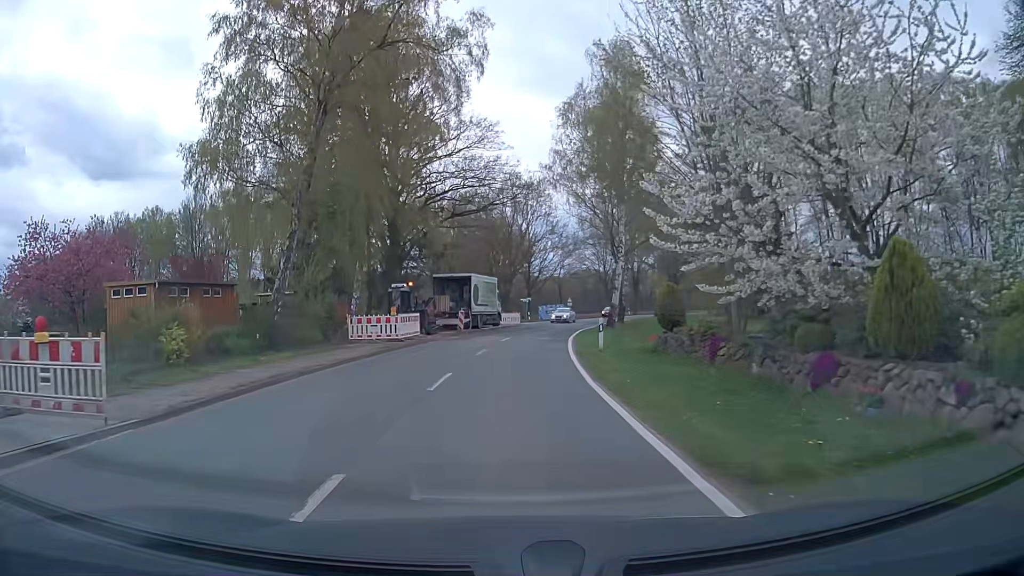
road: secondary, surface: asphalt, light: Day
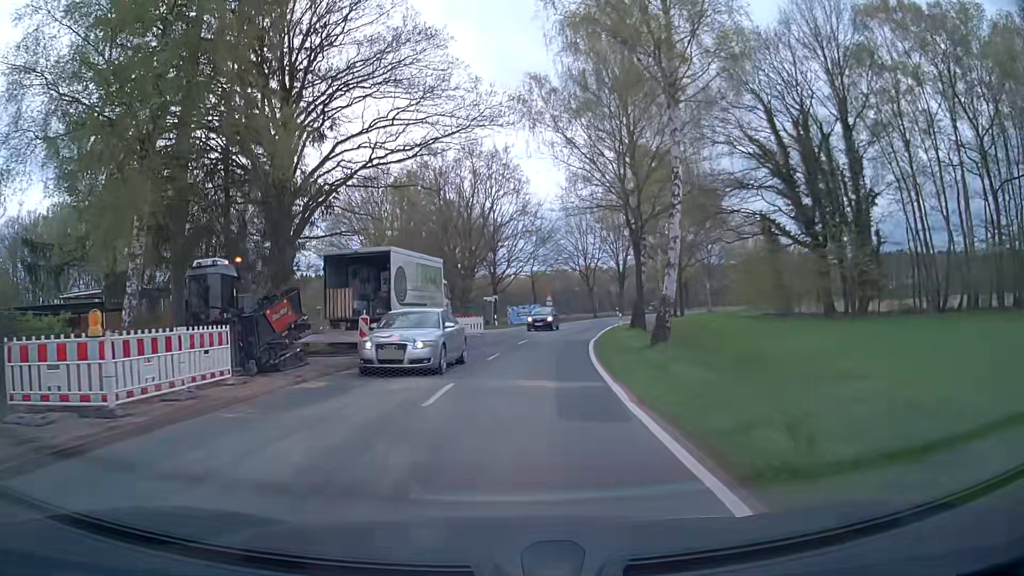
(+0.3, +19.7) m; +3°
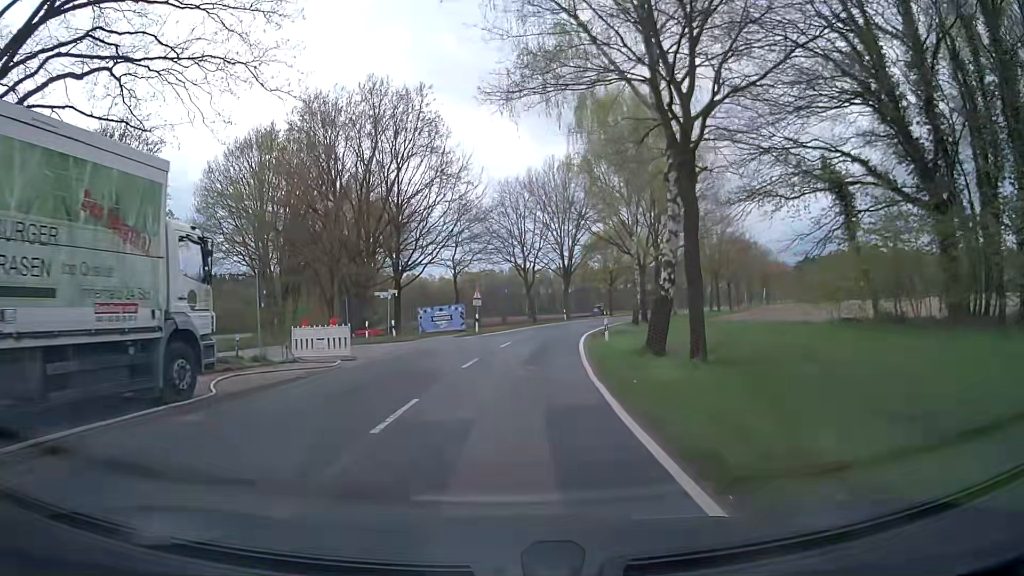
(+1.0, +20.0) m; +5°
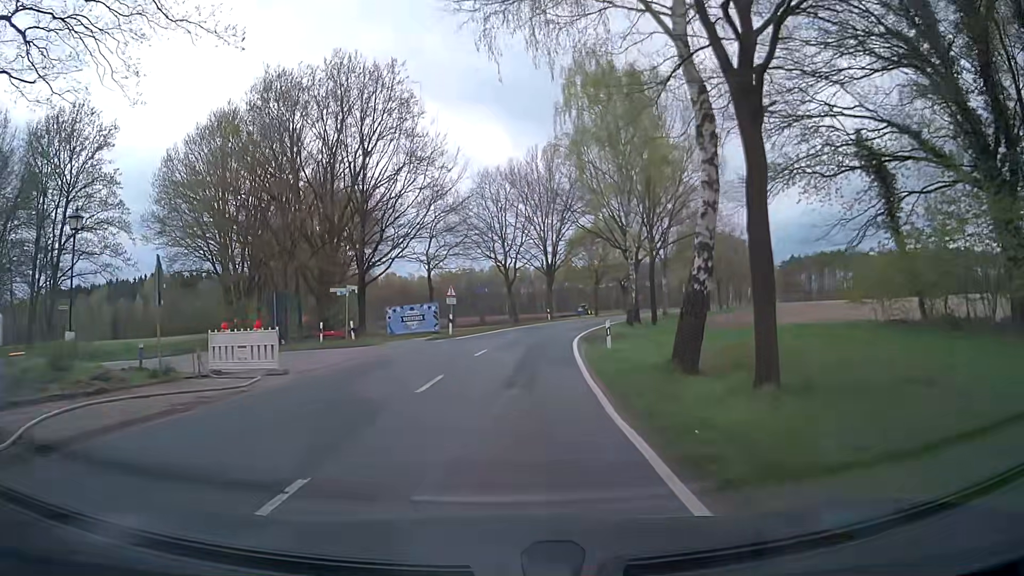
(+0.1, +5.1) m; +1°
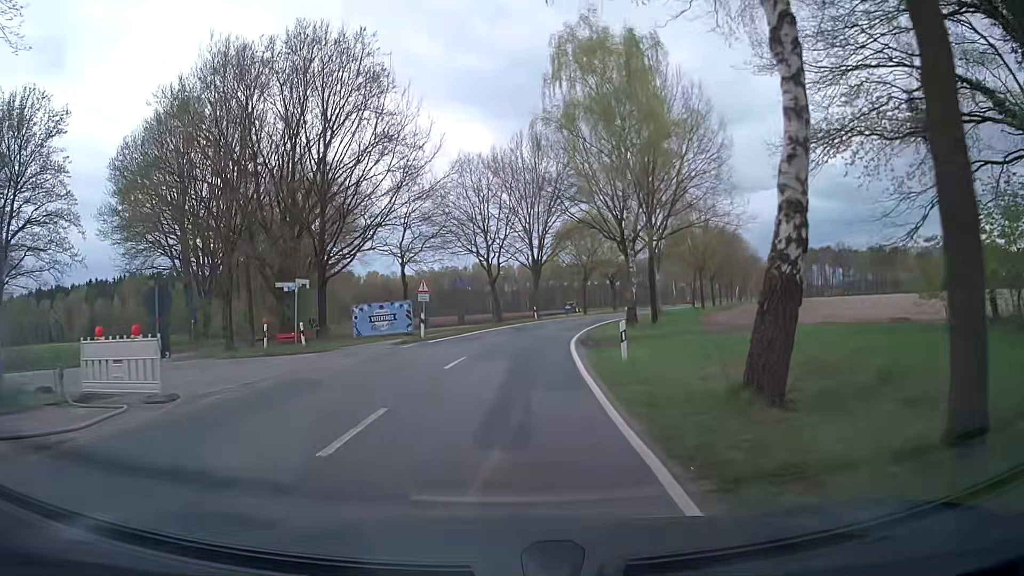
(+0.2, +5.2) m; +2°
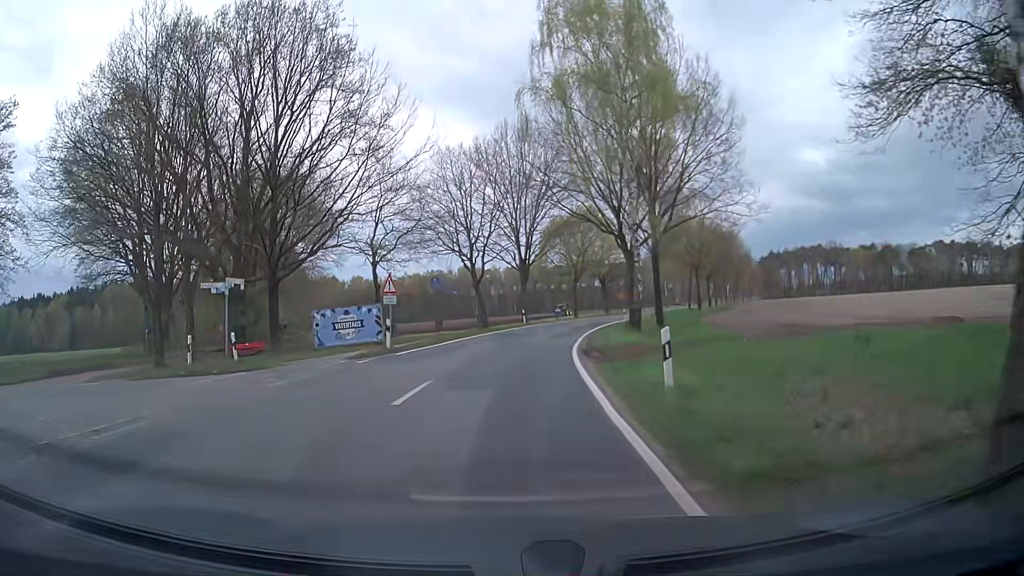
(+0.1, +5.3) m; +2°
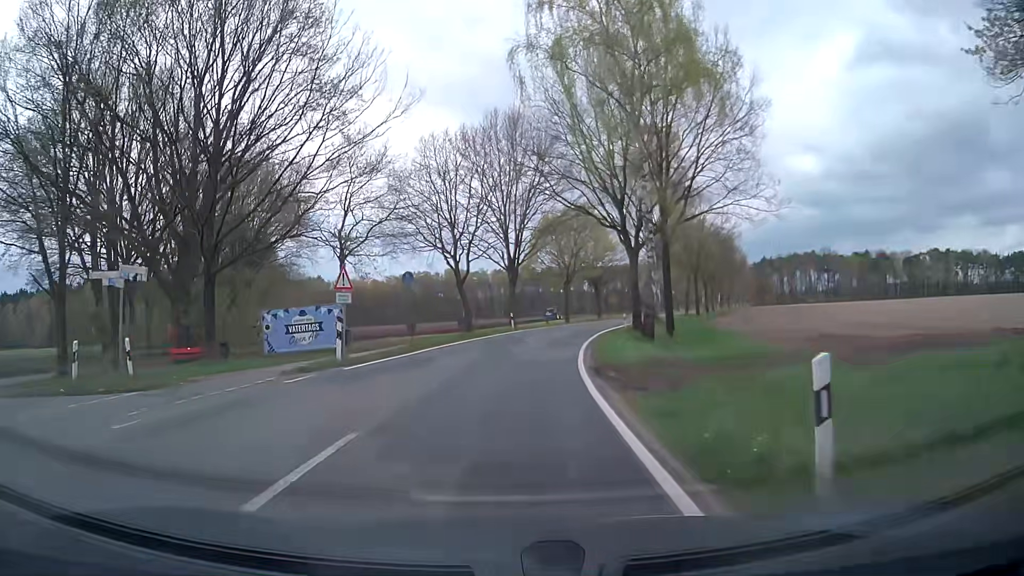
(0.0, +5.4) m; -1°
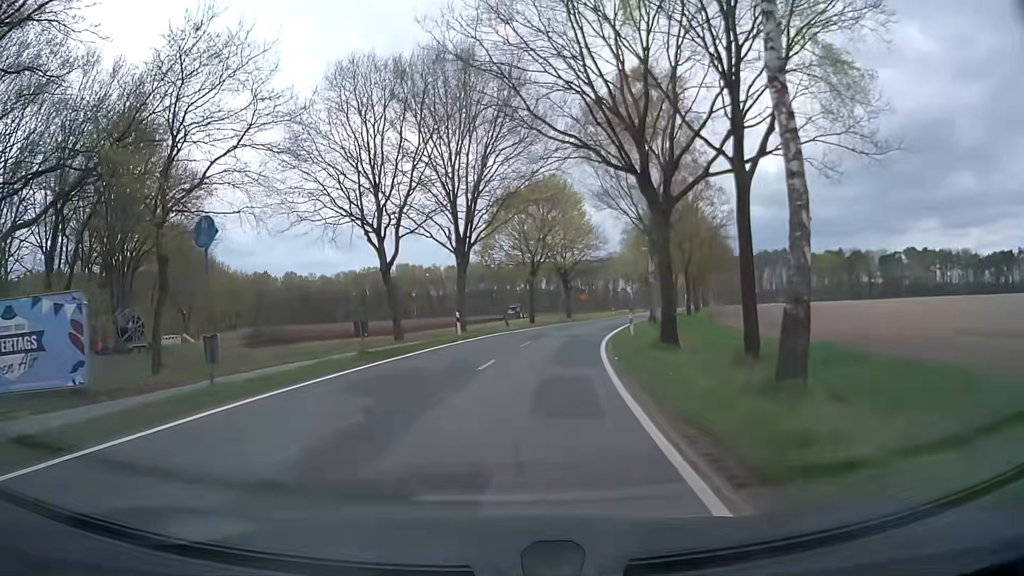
(+0.8, +16.2) m; +5°
(0, +10) (+1, +20) (+2, +30) (+4, +40) (+7, +49) (+10, +59) (+13, +69) (+16, +78) (+19, +87) (+22, +97) m
